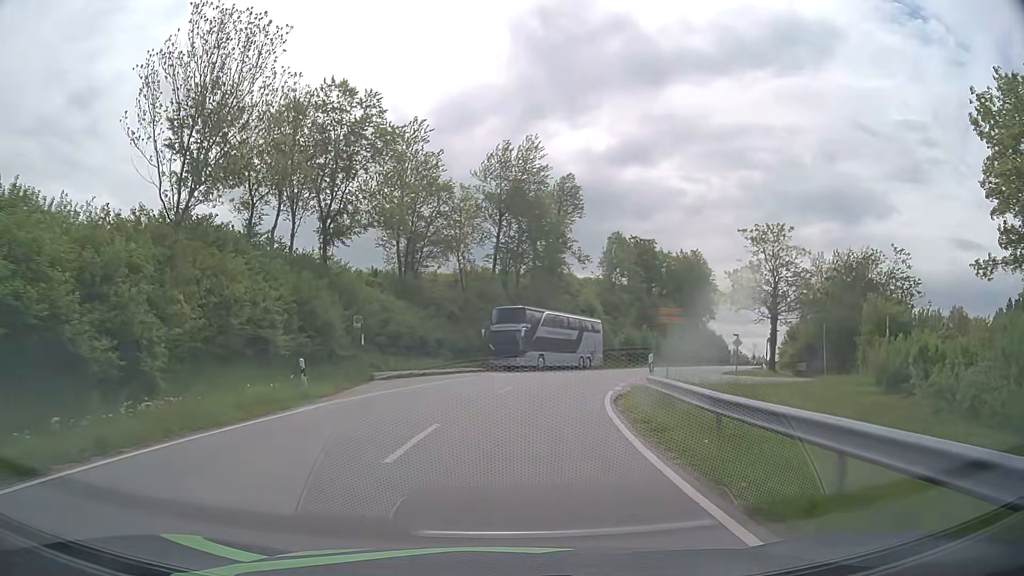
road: tertiary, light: Day
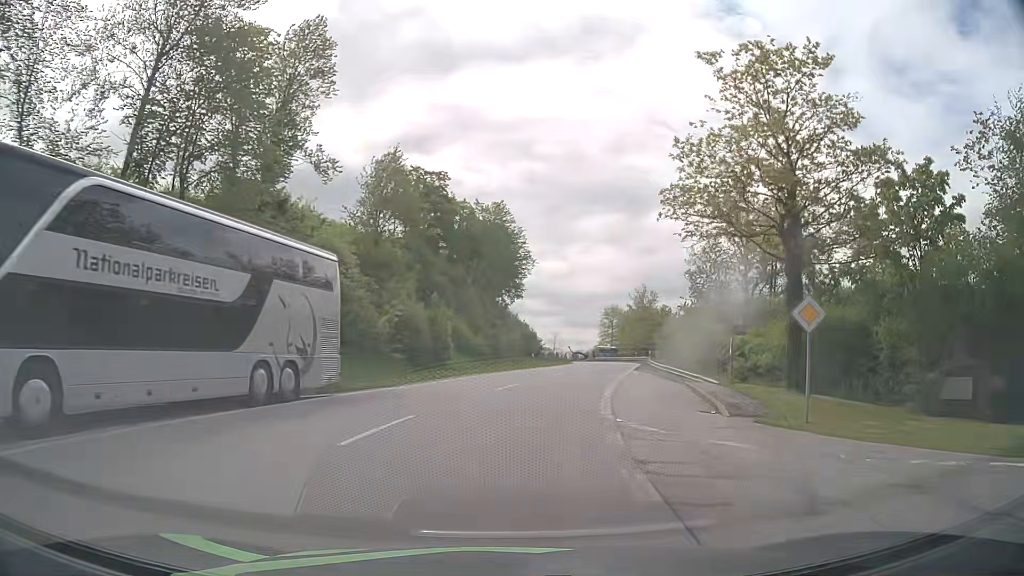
(+5.3, +34.5) m; +19°
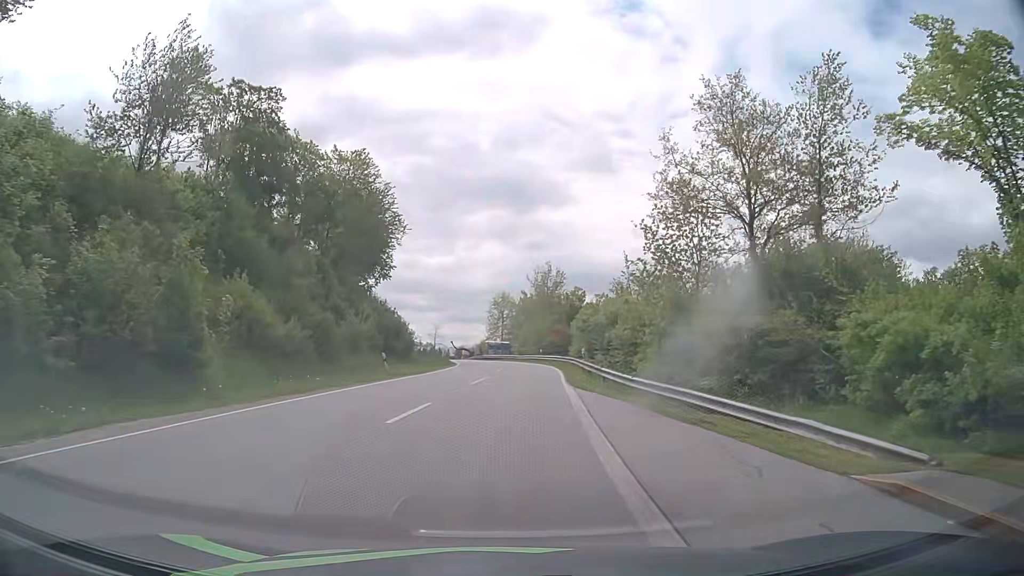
(+2.1, +21.4) m; +10°
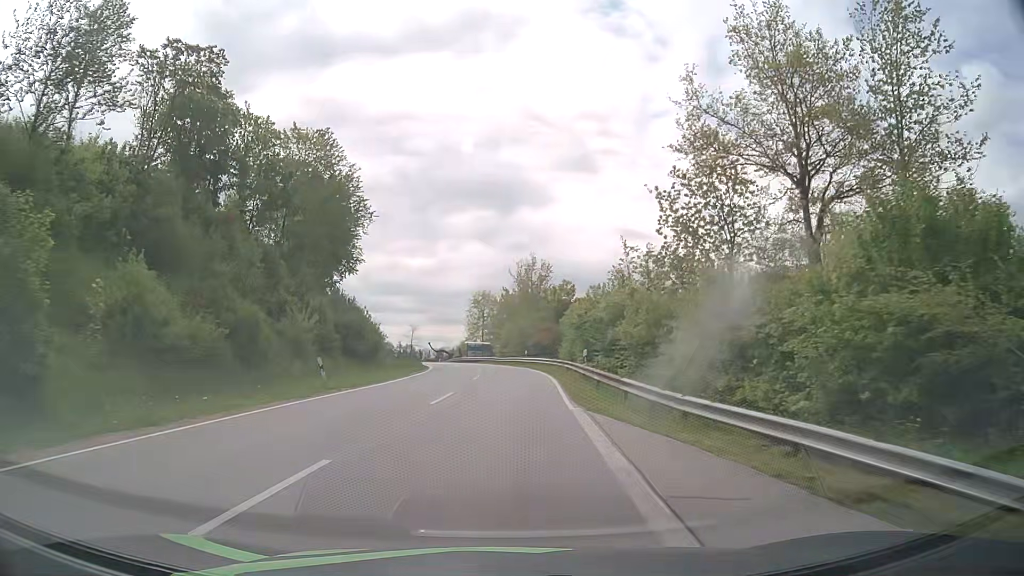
(+0.1, +7.6) m; +1°
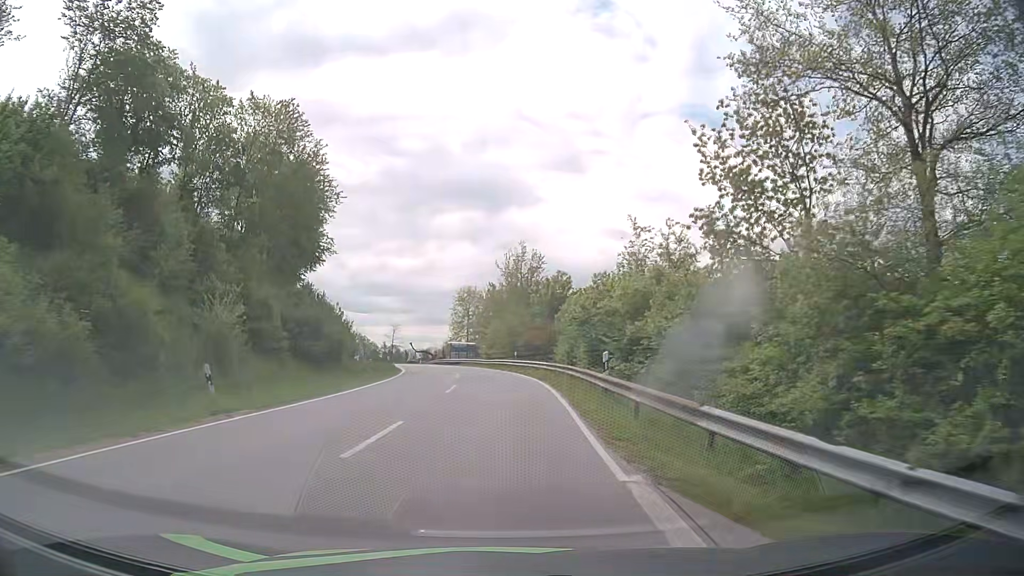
(+0.1, +7.8) m; +1°
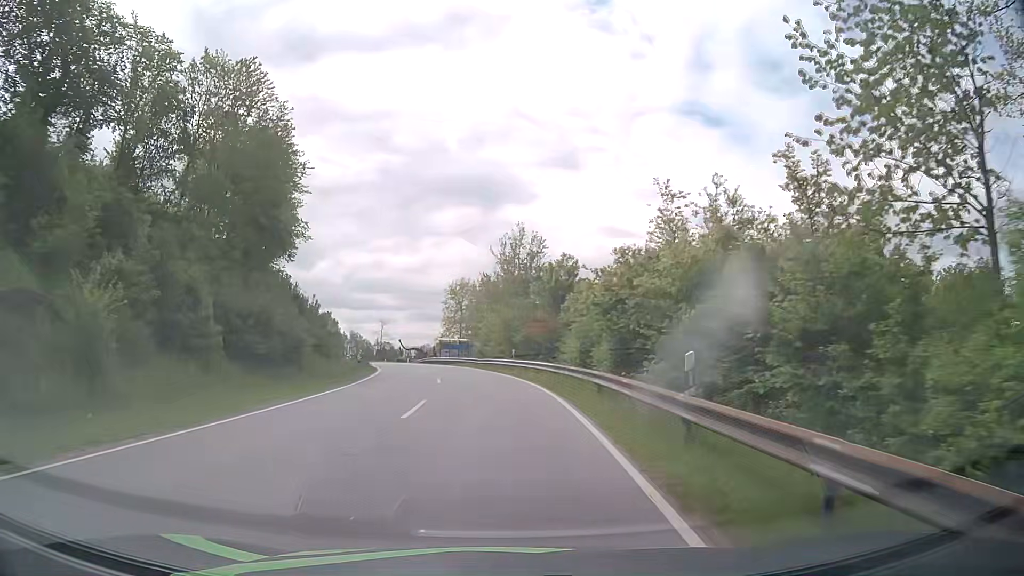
(0.0, +8.0) m; 0°
